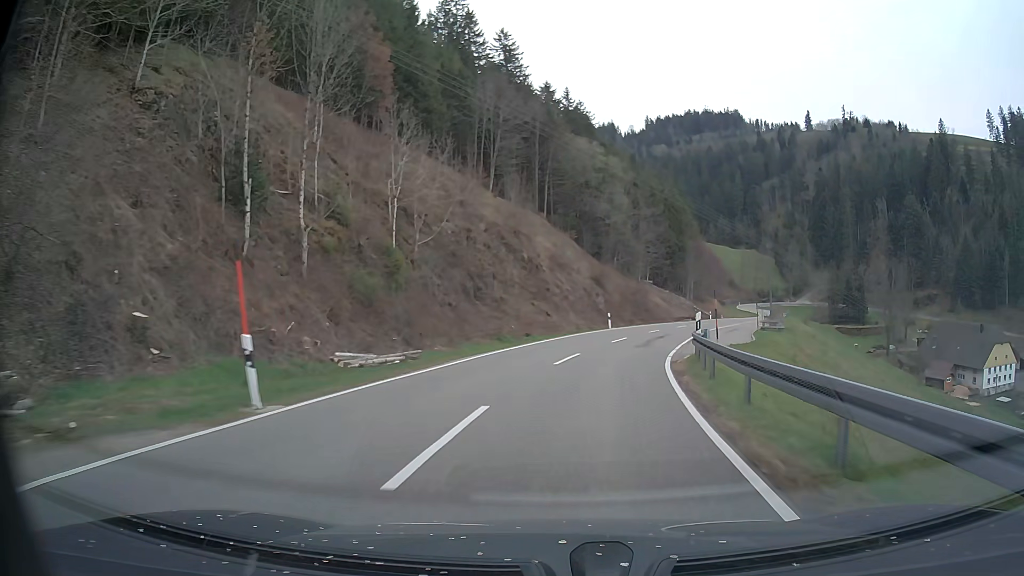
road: tertiary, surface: asphalt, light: Day
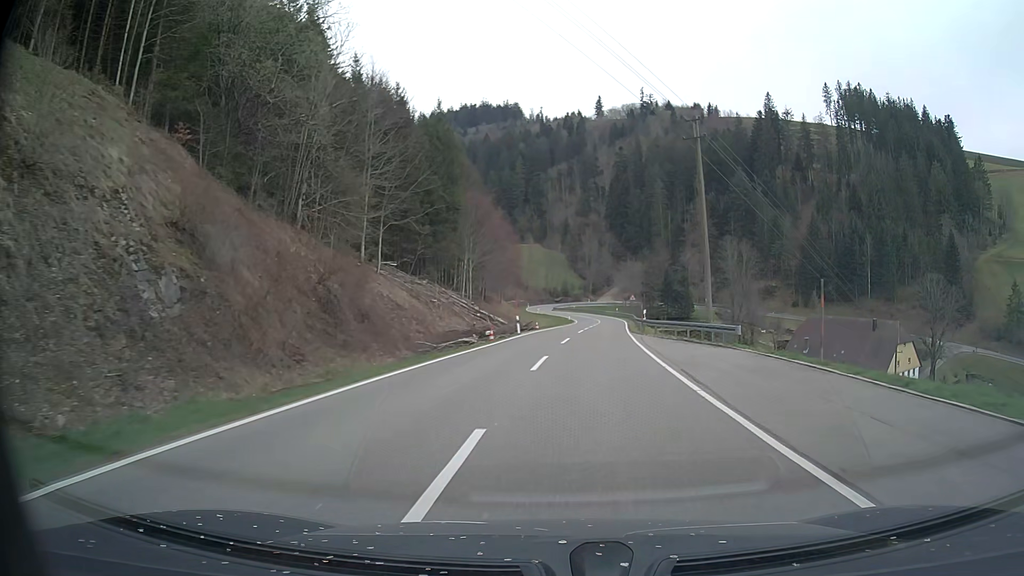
(+9.4, +50.0) m; +20°
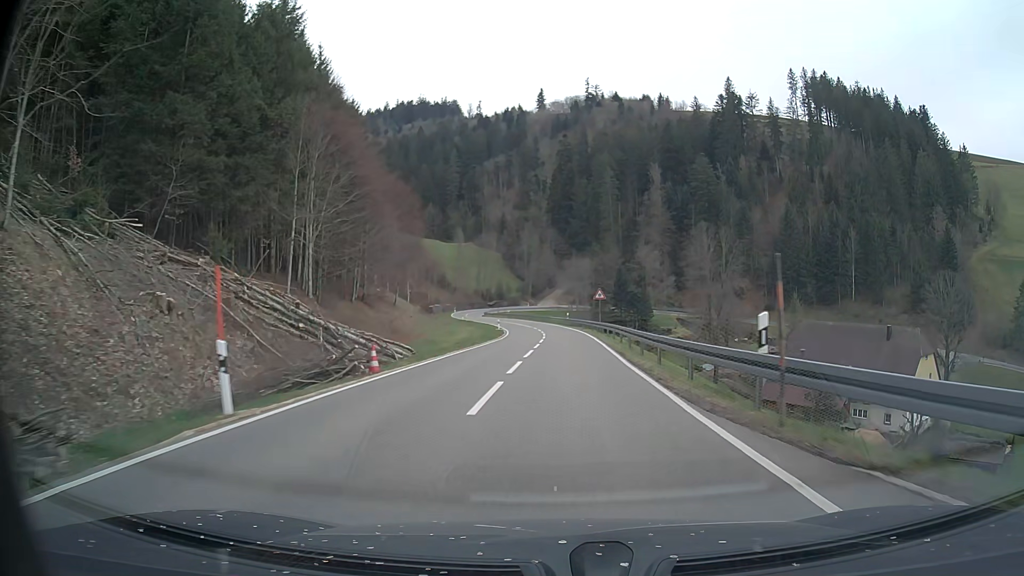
(+1.6, +31.1) m; +5°
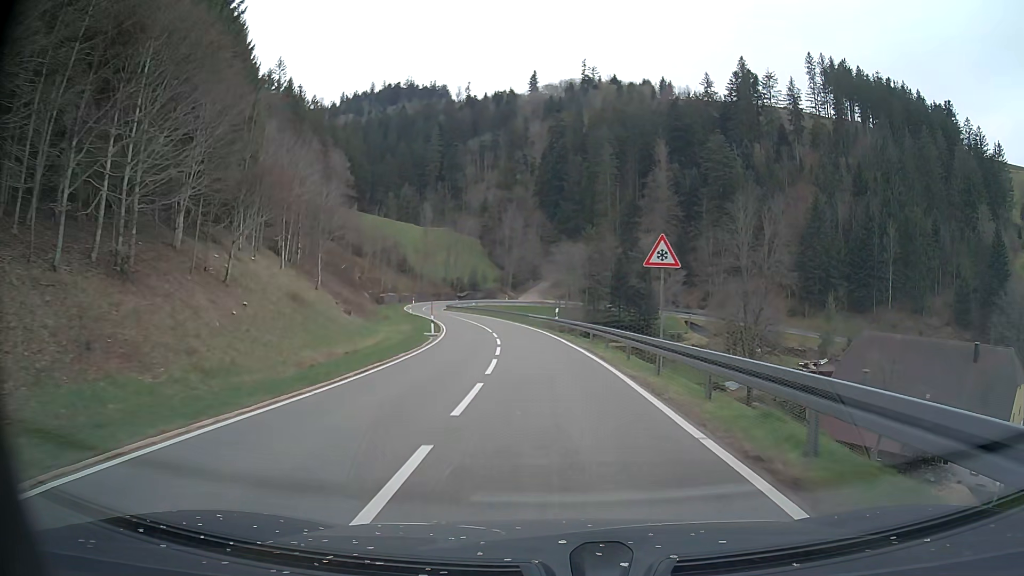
(+0.4, +31.2) m; +1°
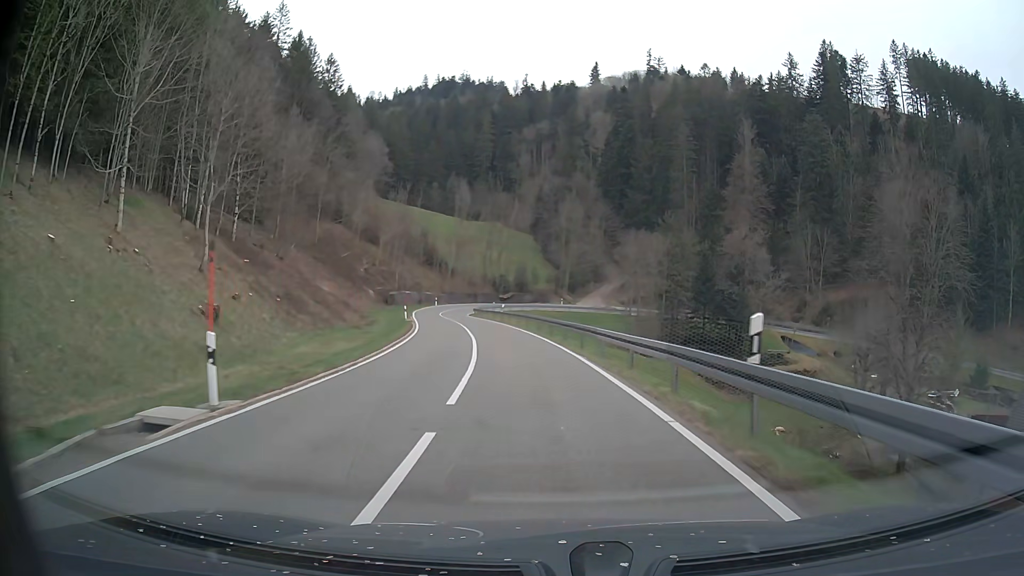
(-1.1, +30.4) m; -4°
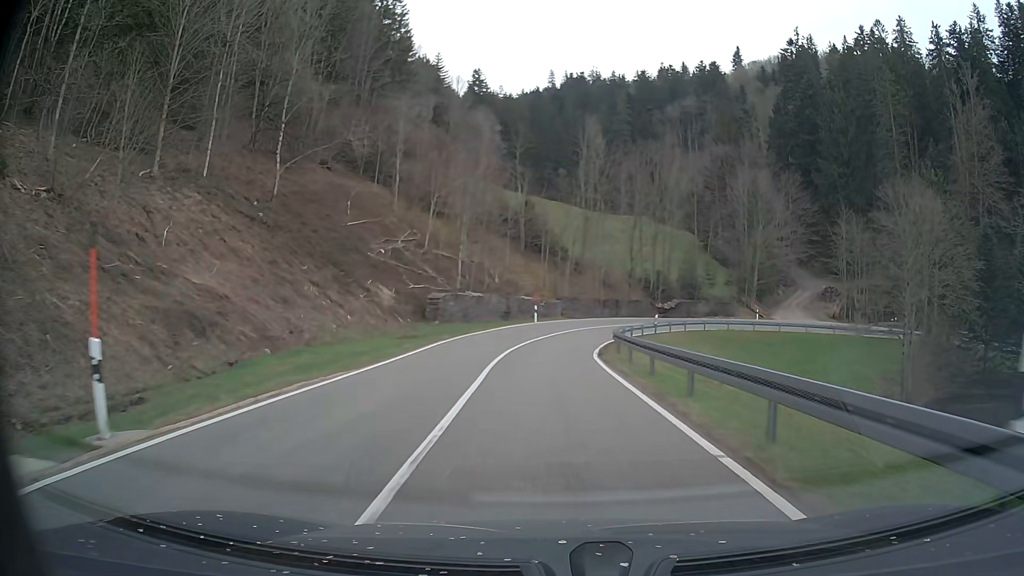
(-5.5, +47.4) m; -12°
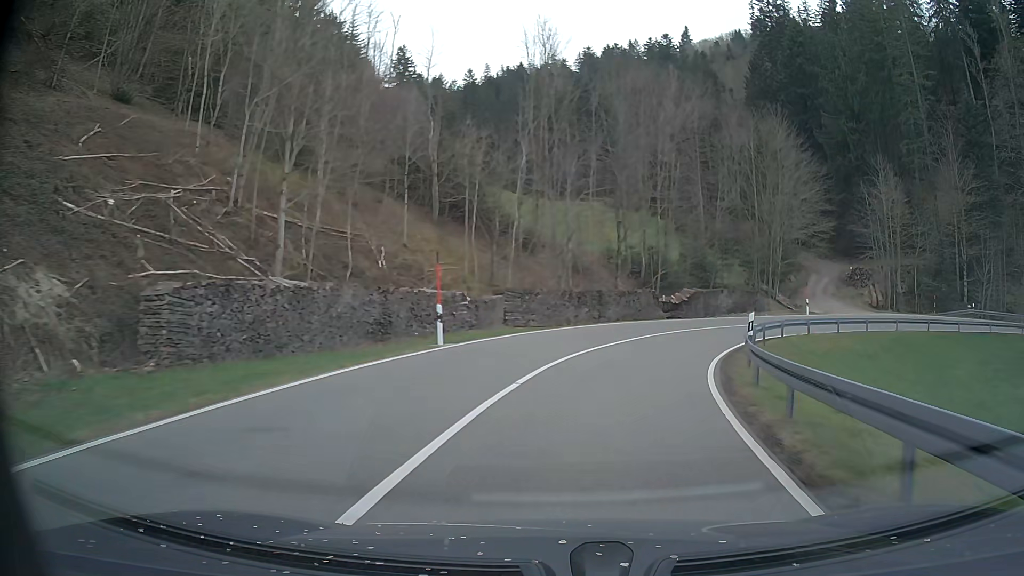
(+0.1, +26.7) m; +4°
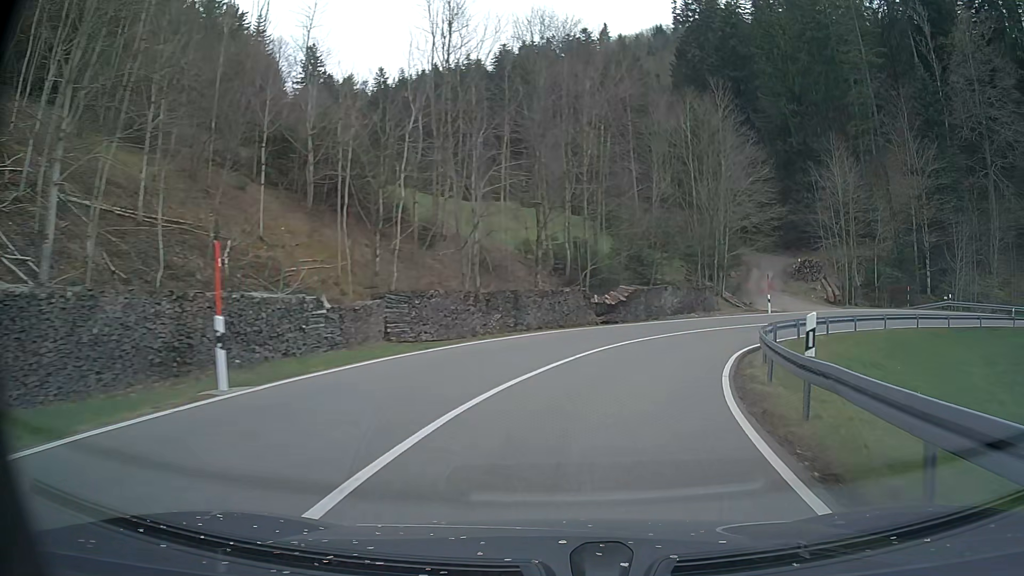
(+0.5, +8.4) m; +7°
(+1, +10) (+4, +20) (+9, +28) (+16, +35) (+25, +39) (+35, +41) (+45, +41) (+55, +39) (+64, +36) (+74, +33) m
